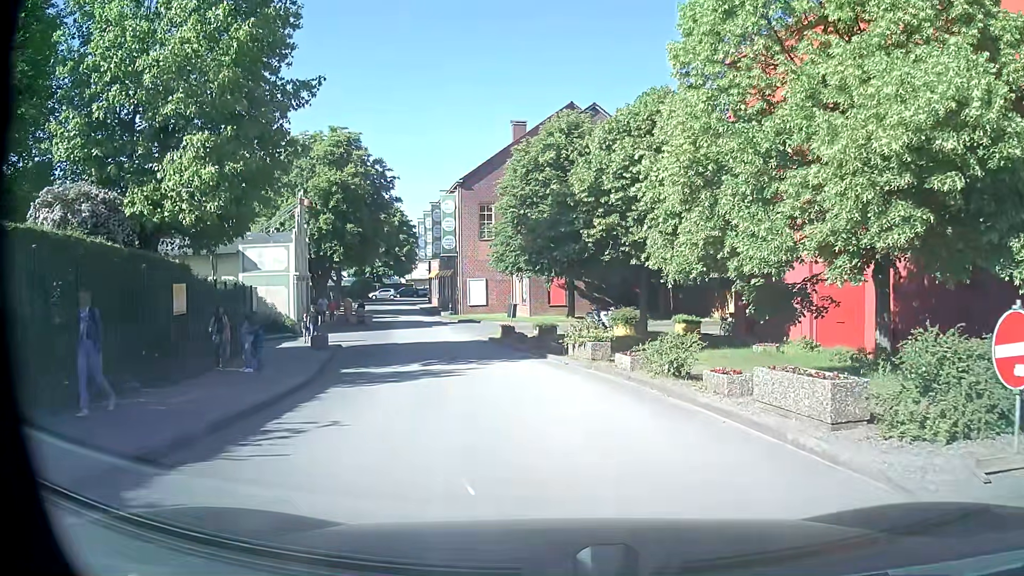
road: service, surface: asphalt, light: Day
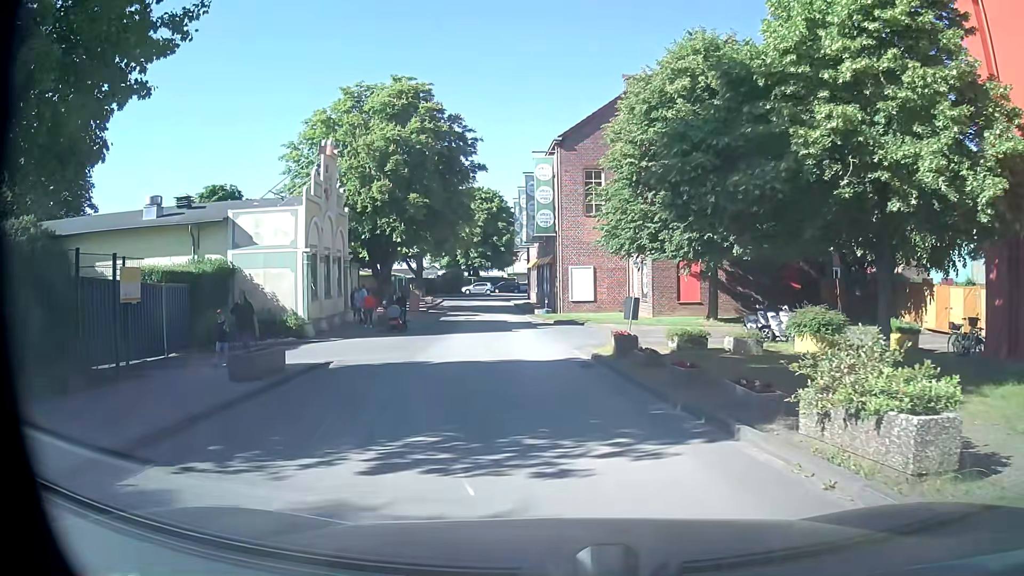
(-0.6, +11.9) m; -9°
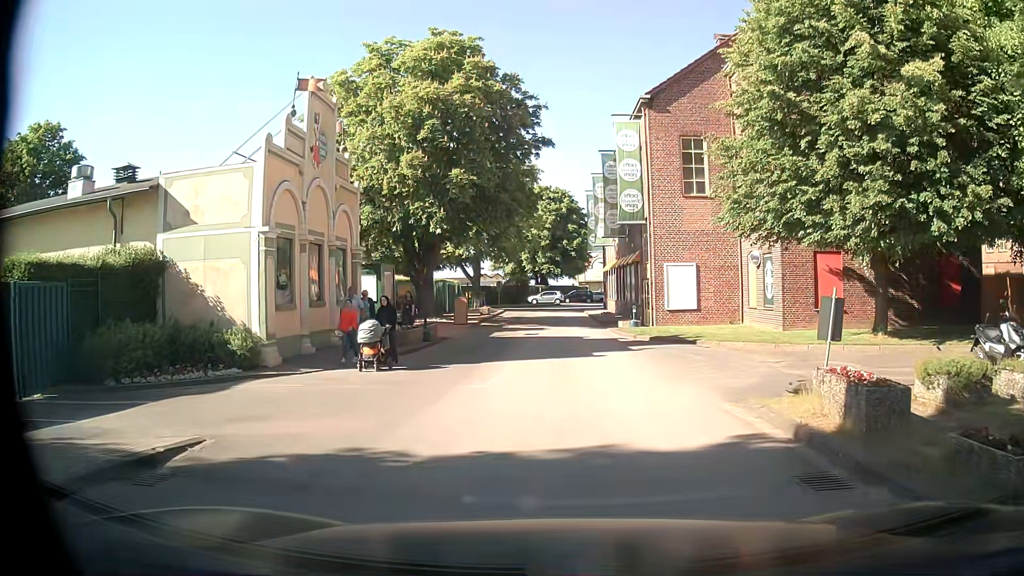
(-0.7, +9.3) m; -7°
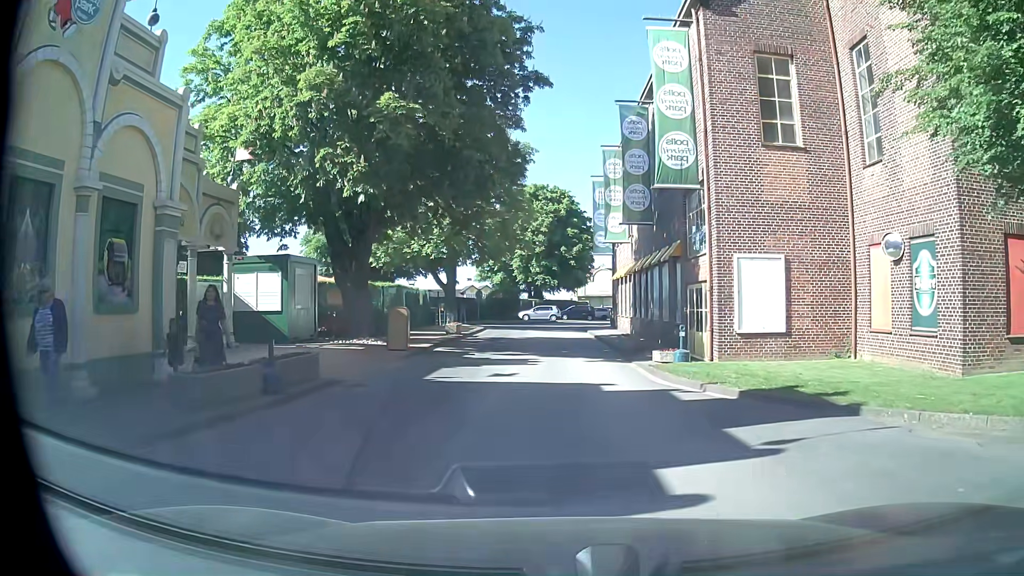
(+0.2, +11.9) m; +1°
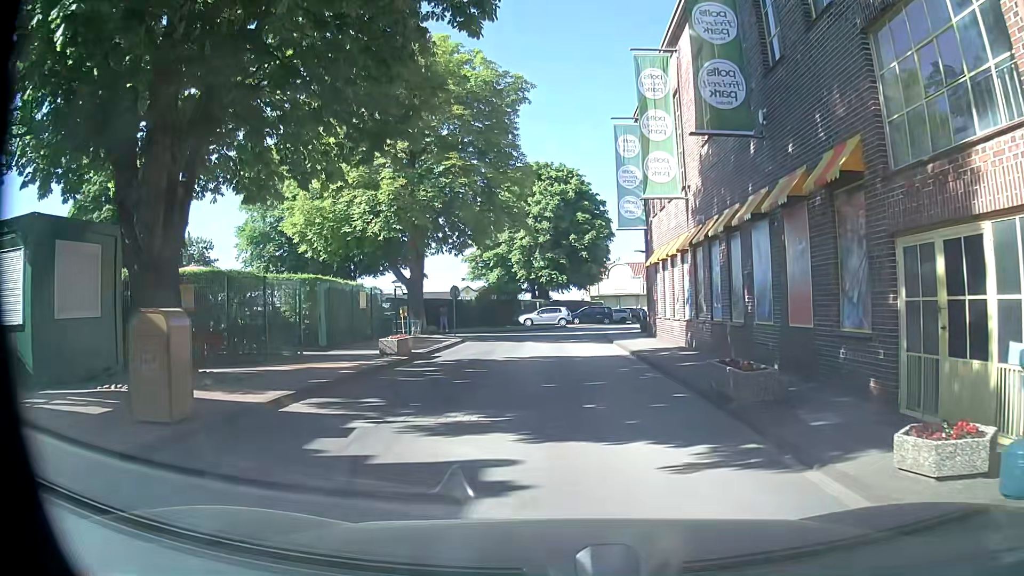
(+0.1, +13.0) m; +1°
